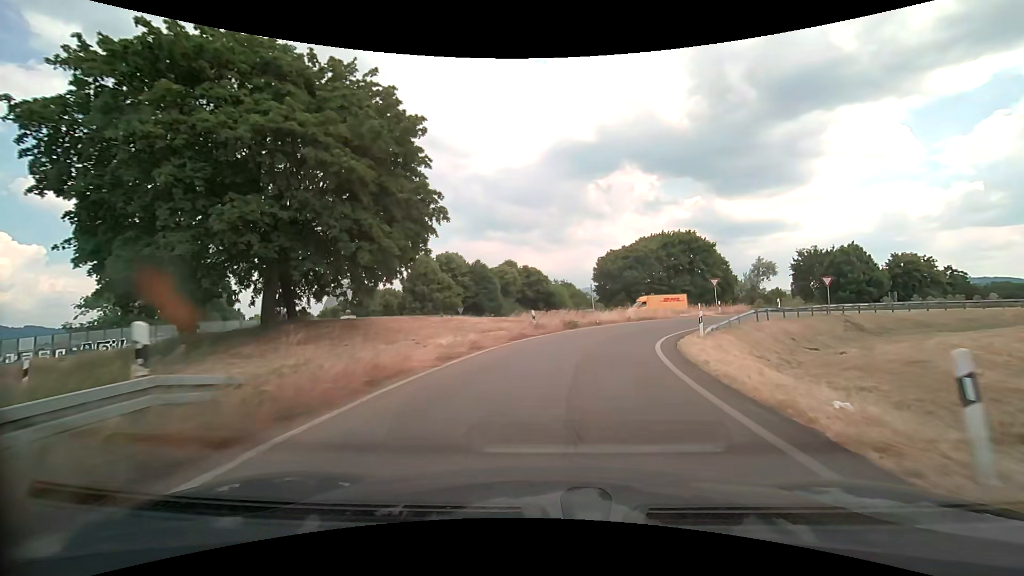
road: trunk_link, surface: asphalt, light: Day
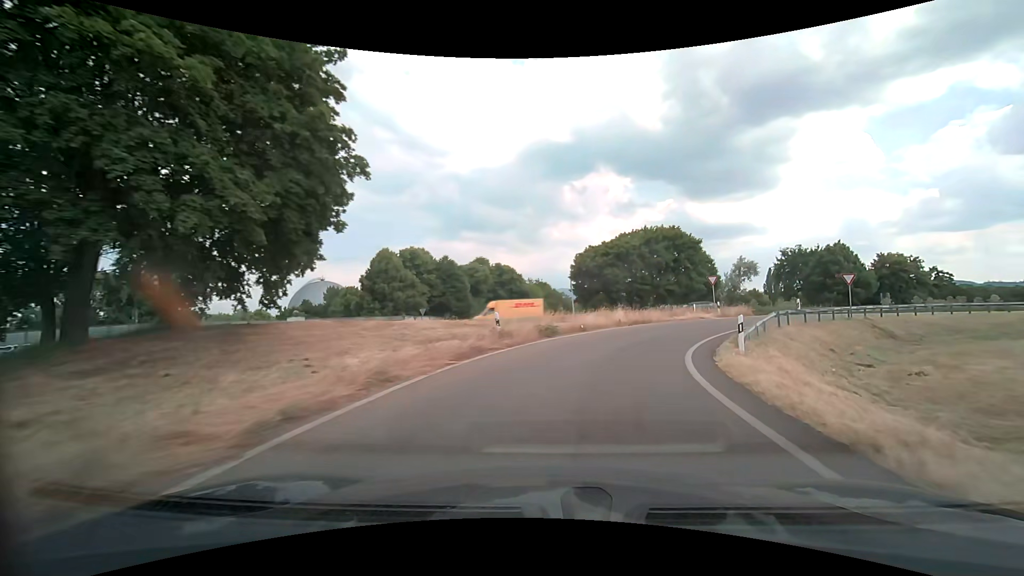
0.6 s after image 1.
(+0.1, +6.6) m; +3°
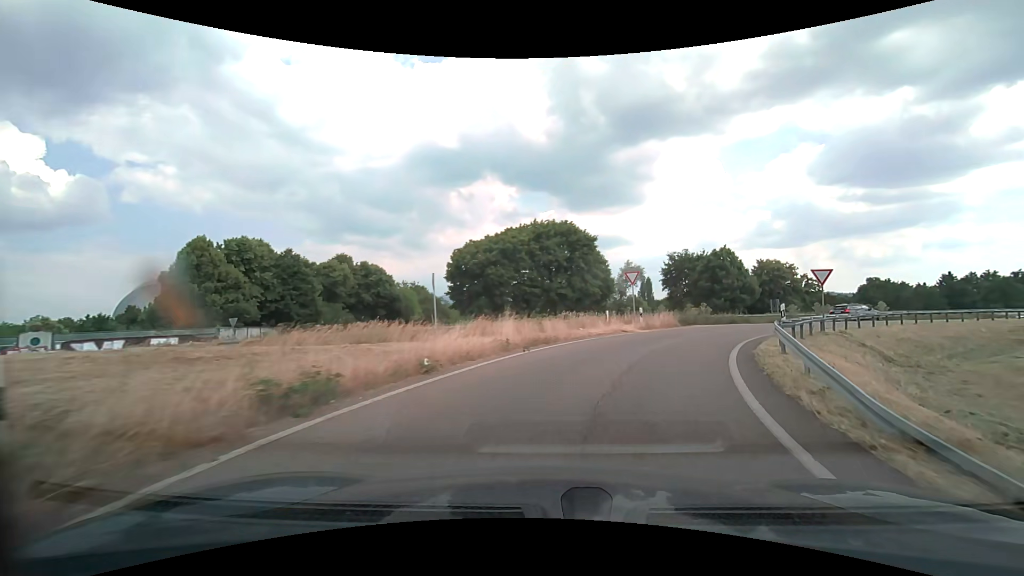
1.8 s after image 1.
(+1.4, +12.6) m; +13°
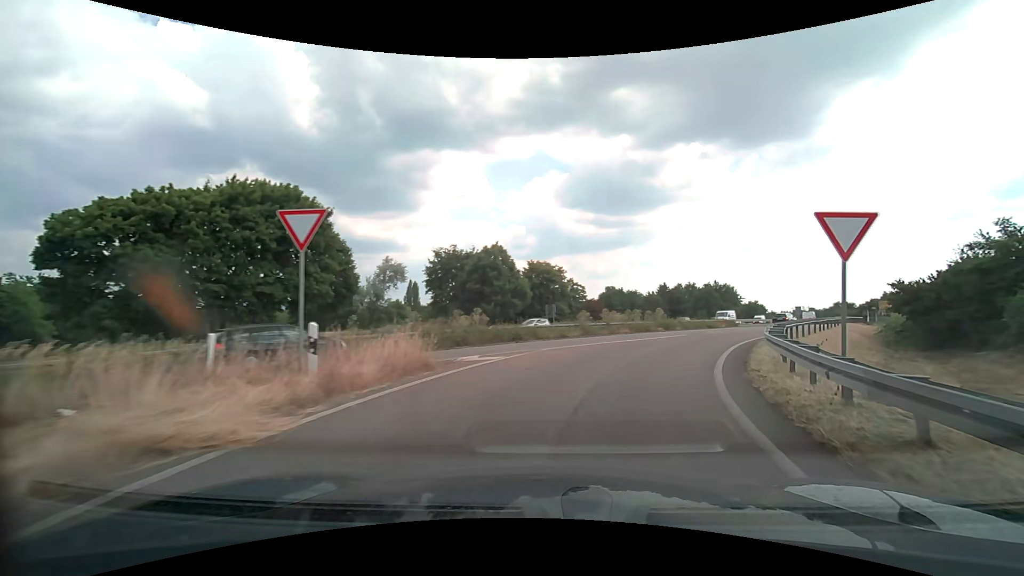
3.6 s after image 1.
(+4.1, +17.8) m; +26°
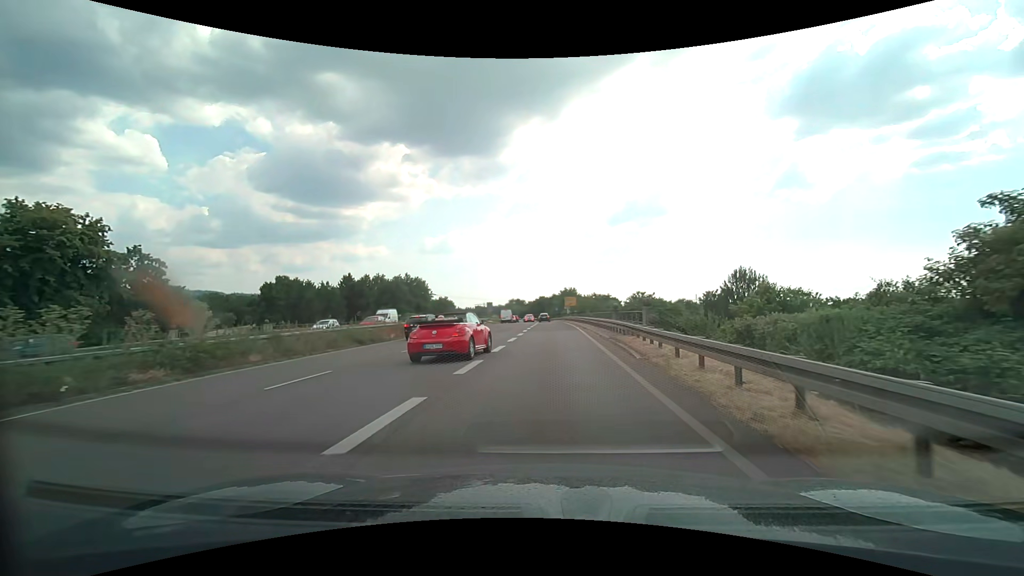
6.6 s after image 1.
(+11.3, +30.5) m; +34°
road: trunk
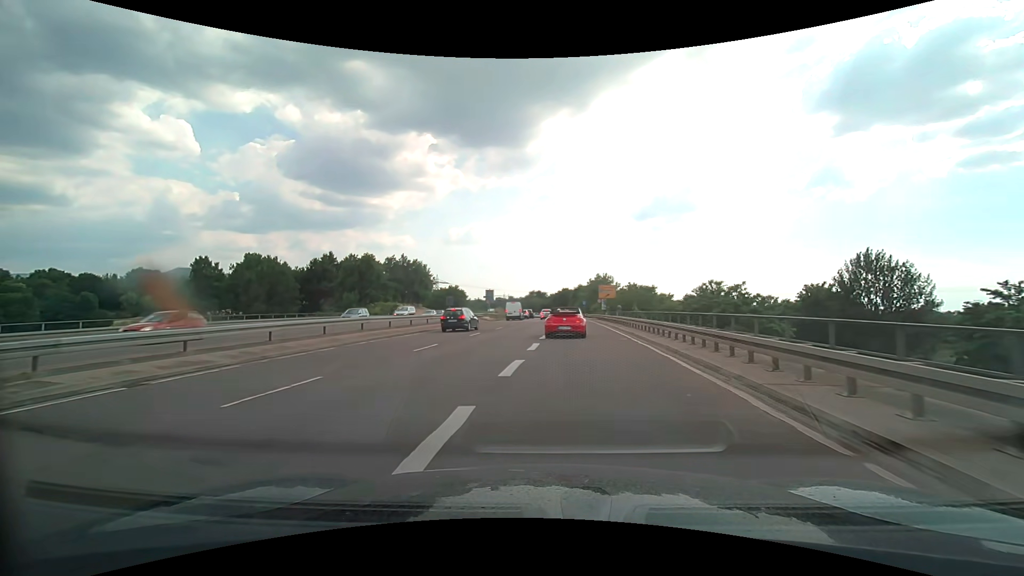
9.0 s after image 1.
(-0.1, +31.2) m; -3°
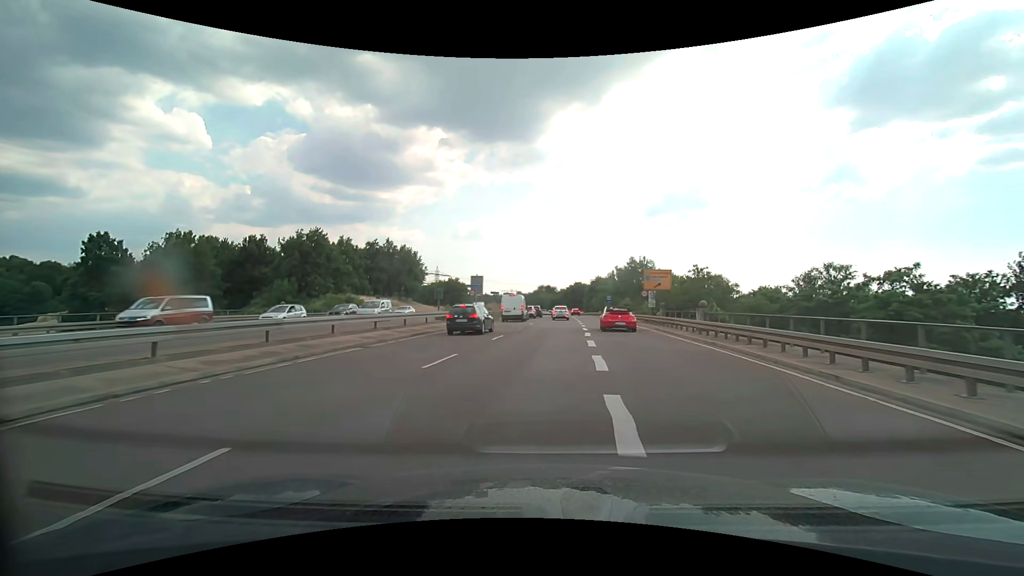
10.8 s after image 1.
(-0.4, +23.3) m; -1°
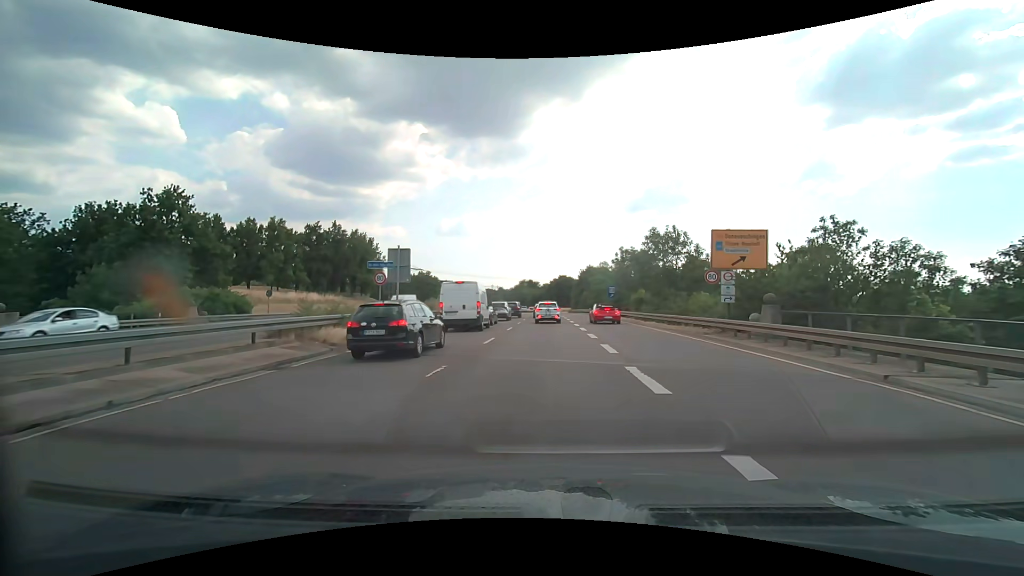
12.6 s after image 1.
(+0.3, +20.7) m; +2°
(0, +10) (0, +20) (0, +30) (0, +40) (0, +50) (0, +60) (0, +70) (-1, +80) (-1, +90) (-2, +100) m
